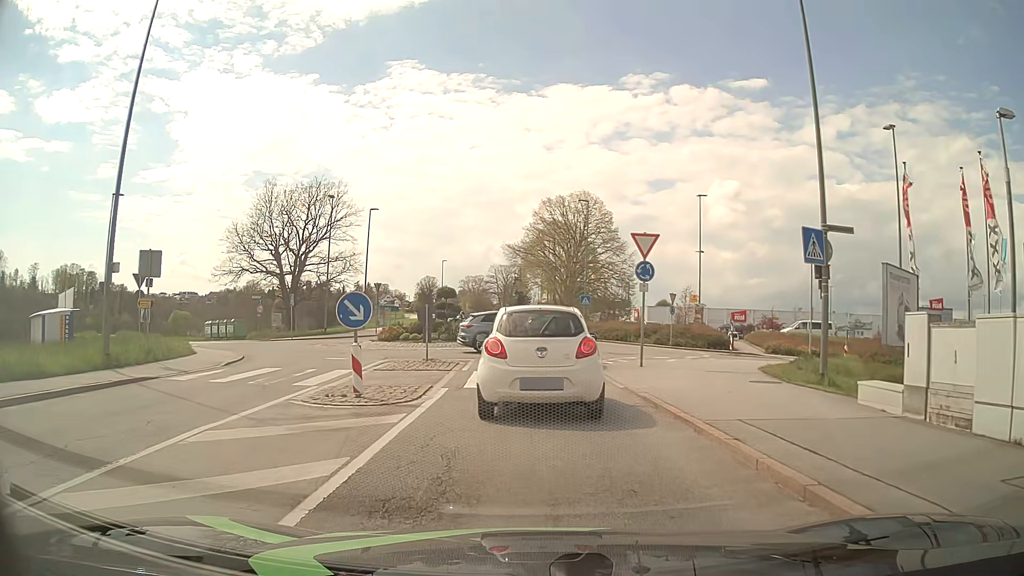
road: tertiary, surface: asphalt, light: Day
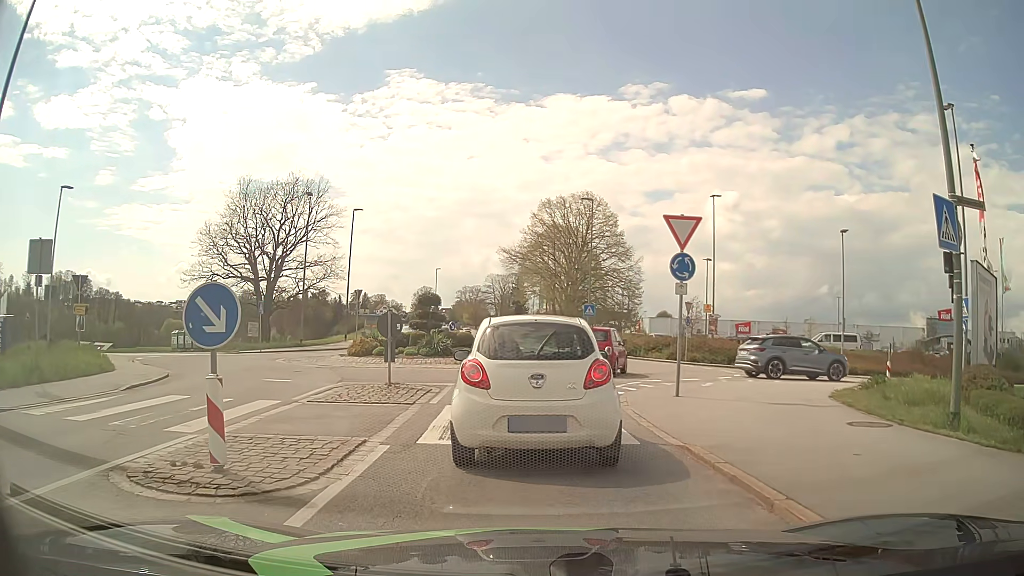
(0.0, +4.8) m; 0°
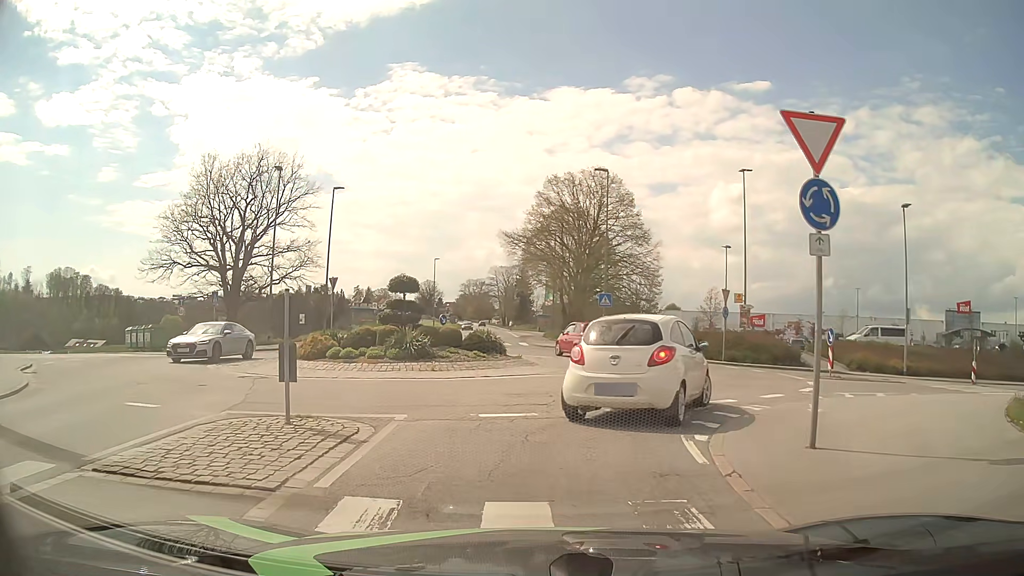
(-0.1, +7.0) m; -1°
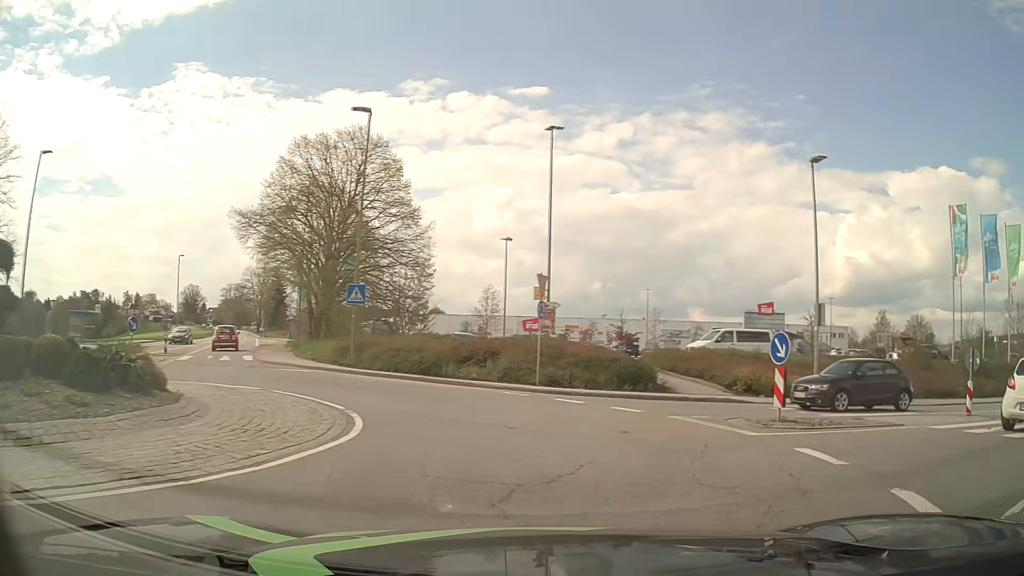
(+1.0, +12.0) m; +21°
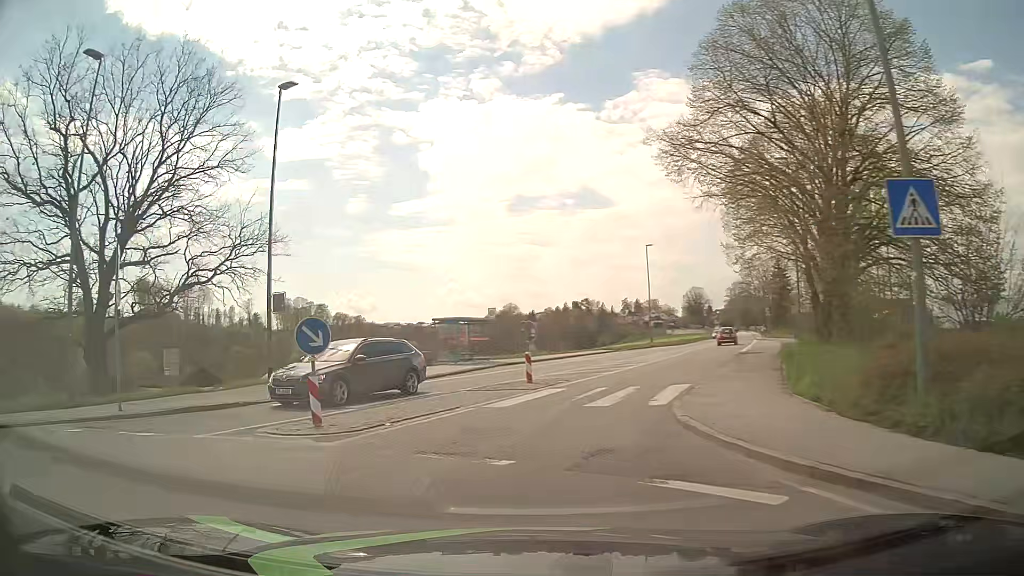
(-4.1, +16.9) m; -45°
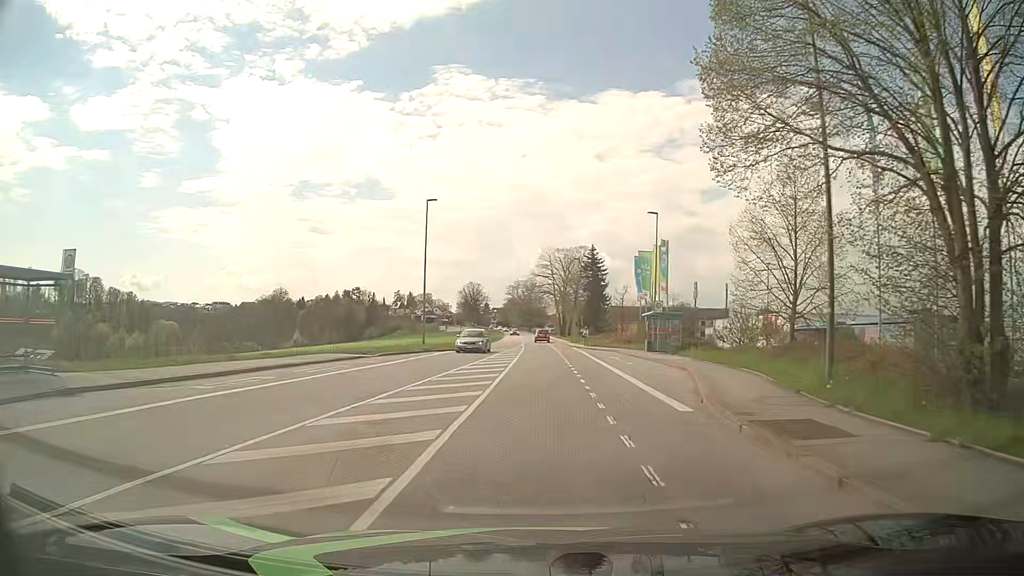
(+3.1, +23.2) m; +19°
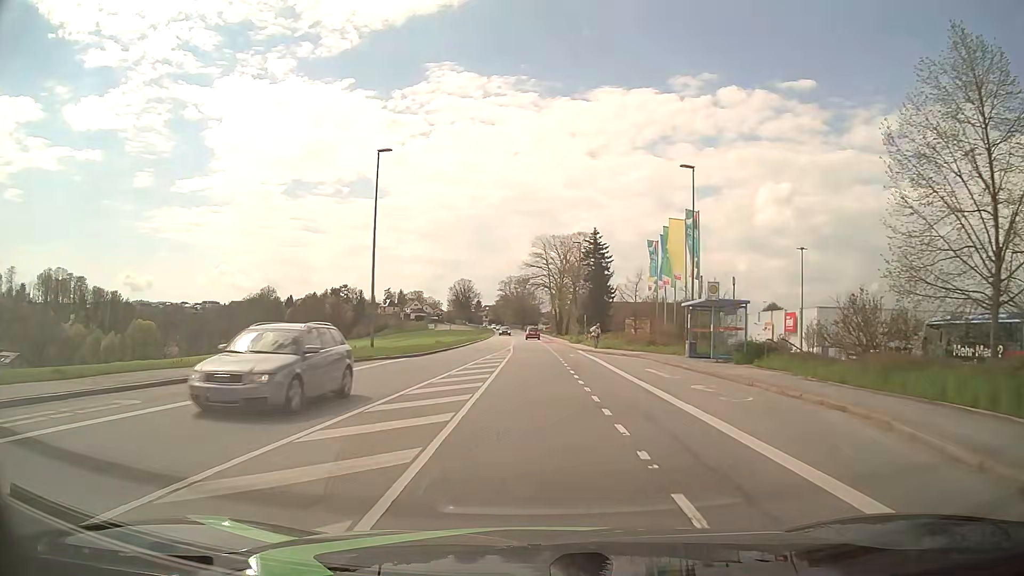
(+0.2, +13.5) m; +1°
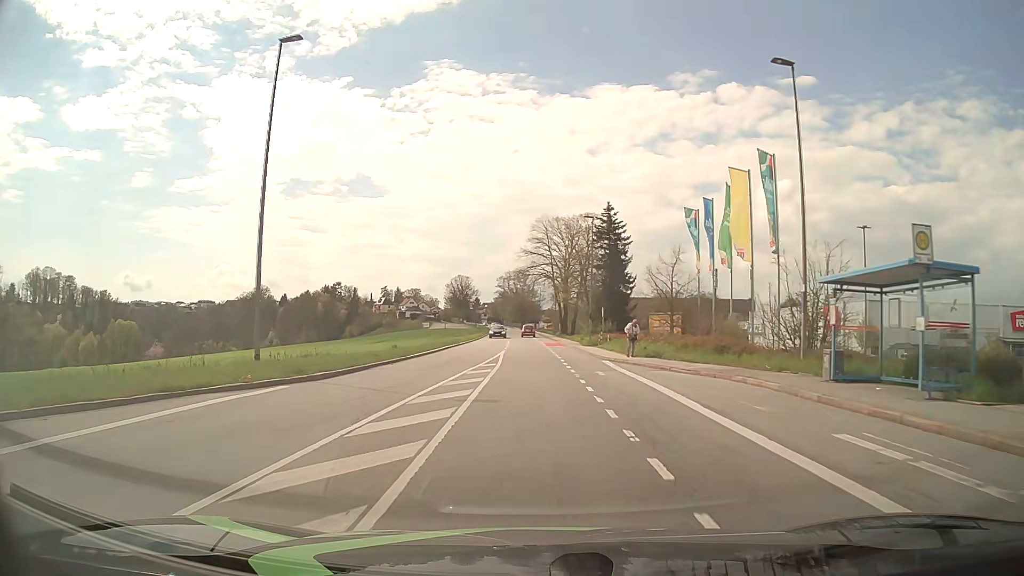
(0.0, +14.6) m; 0°
